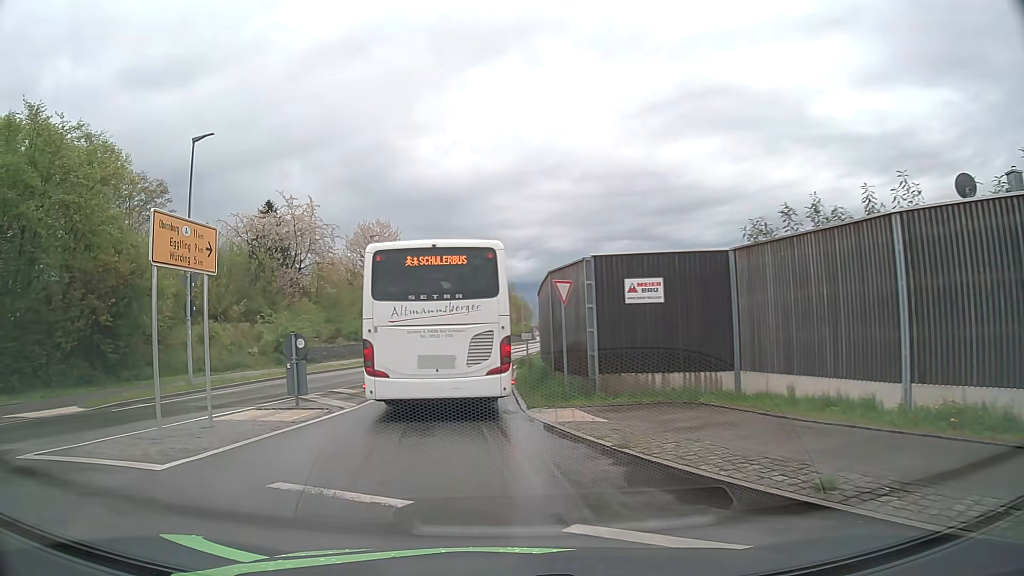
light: Day
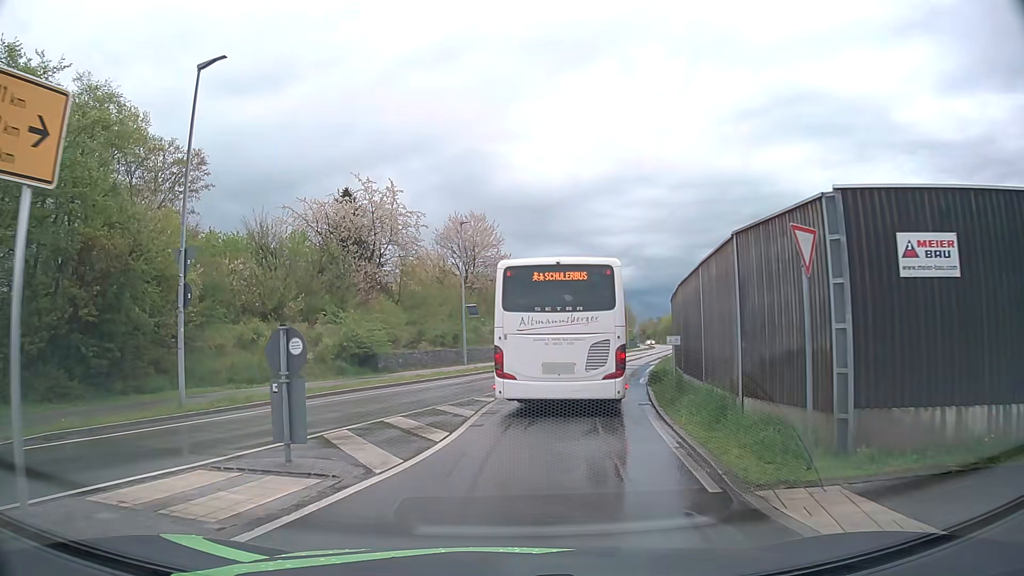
(-0.8, +7.1) m; -10°
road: secondary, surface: asphalt
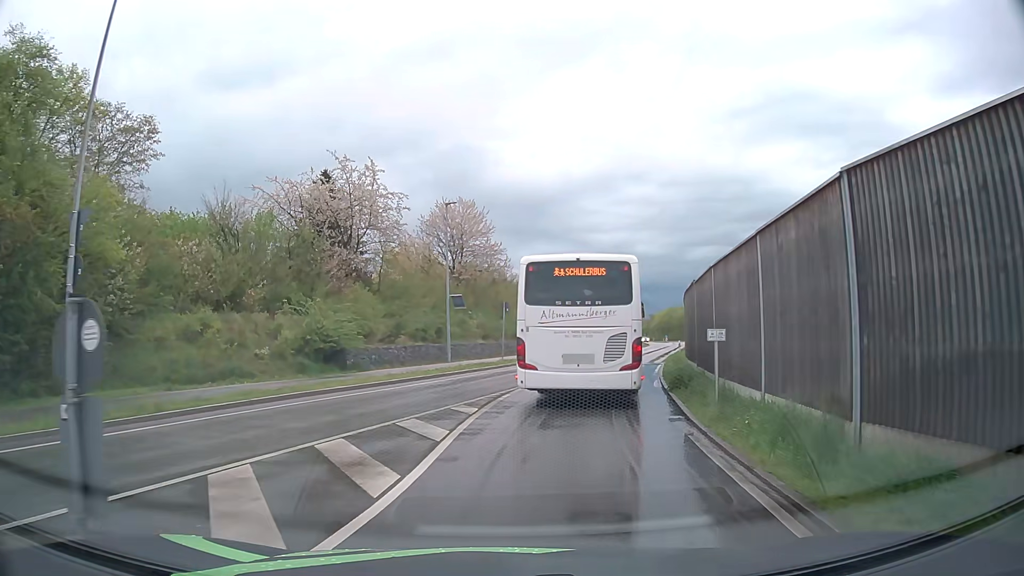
(0.0, +4.1) m; +1°
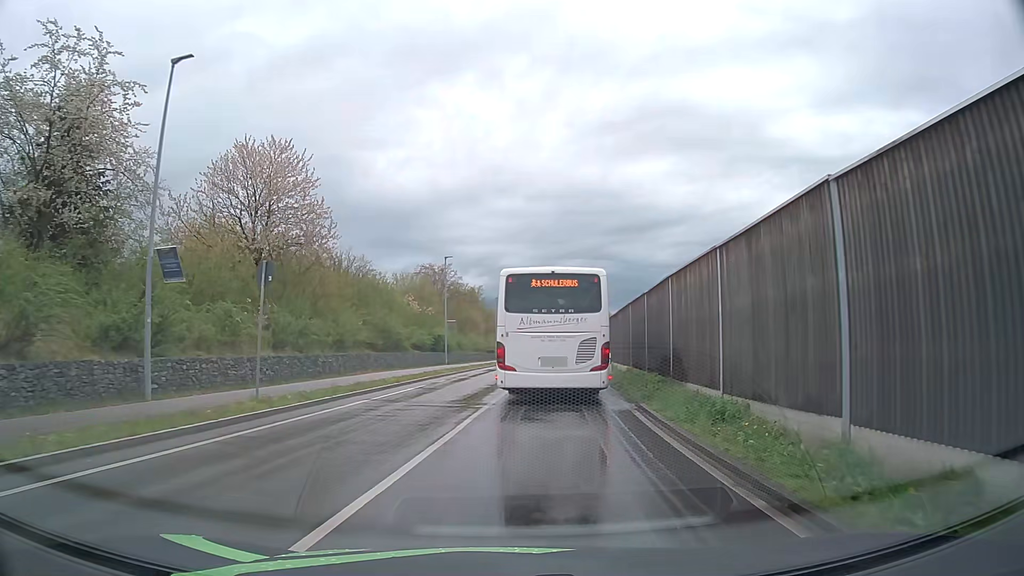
(+1.8, +19.8) m; +11°
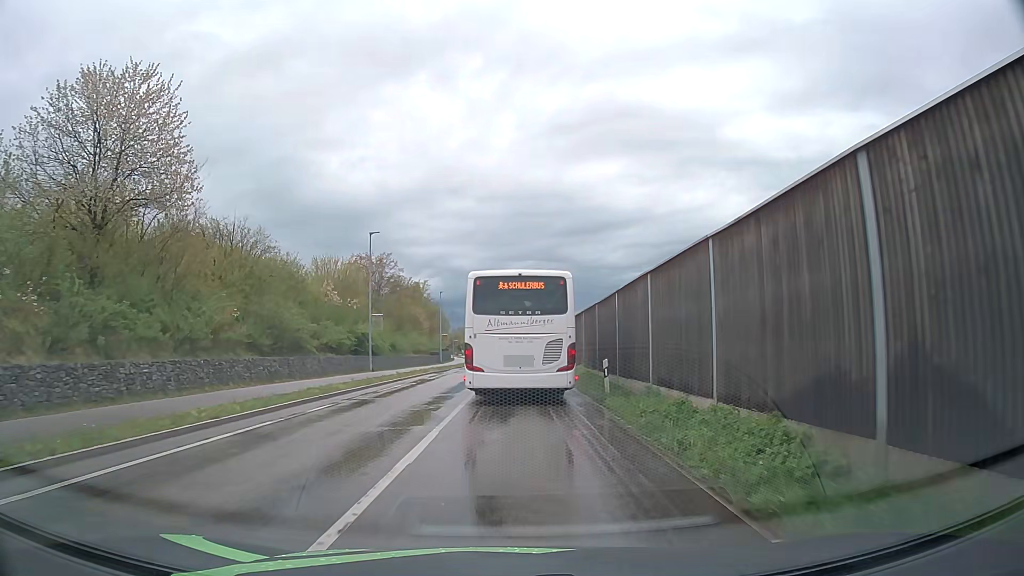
(+0.5, +11.6) m; +4°
